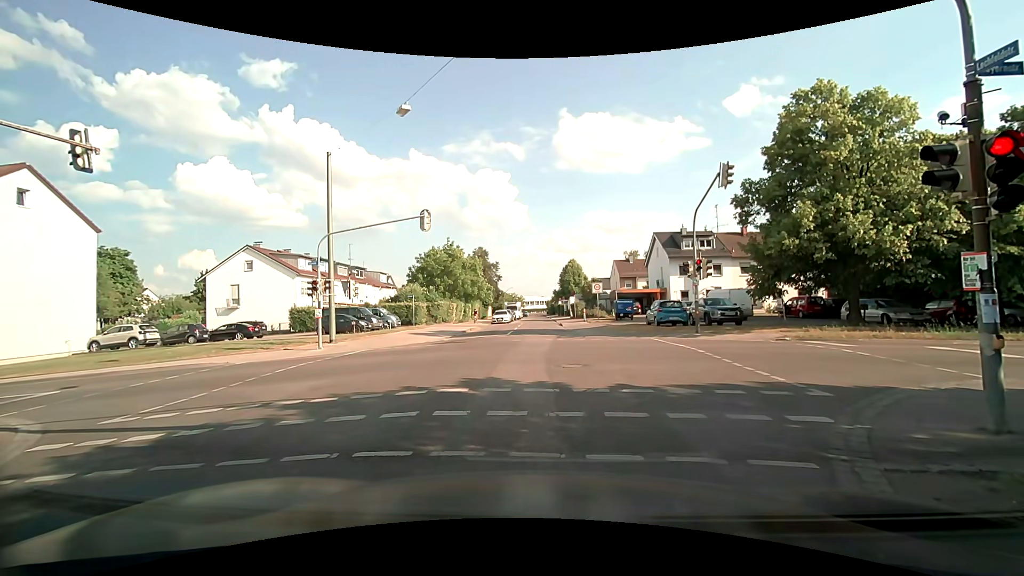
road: residential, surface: asphalt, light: Day
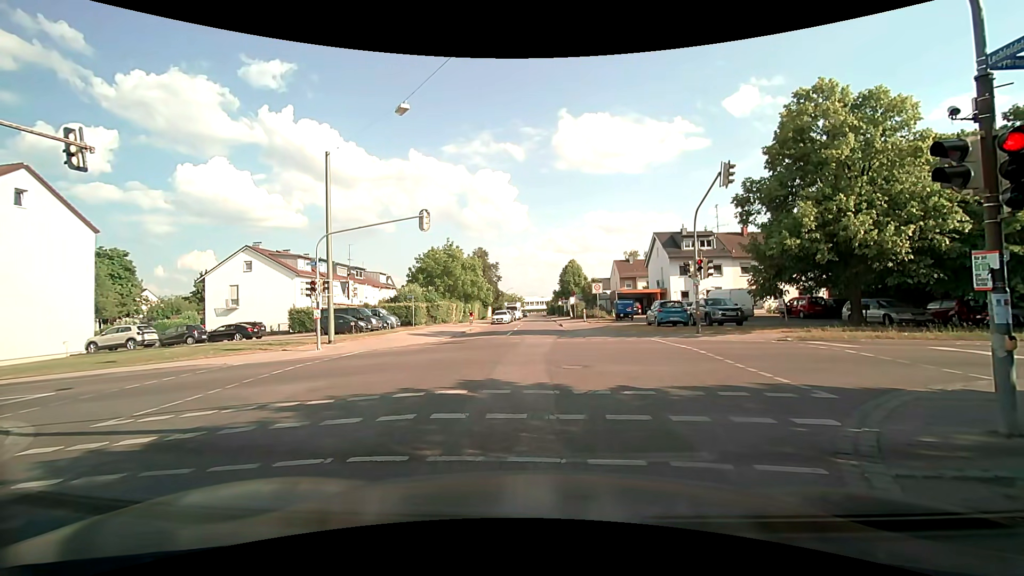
(0.0, +0.2) m; 0°
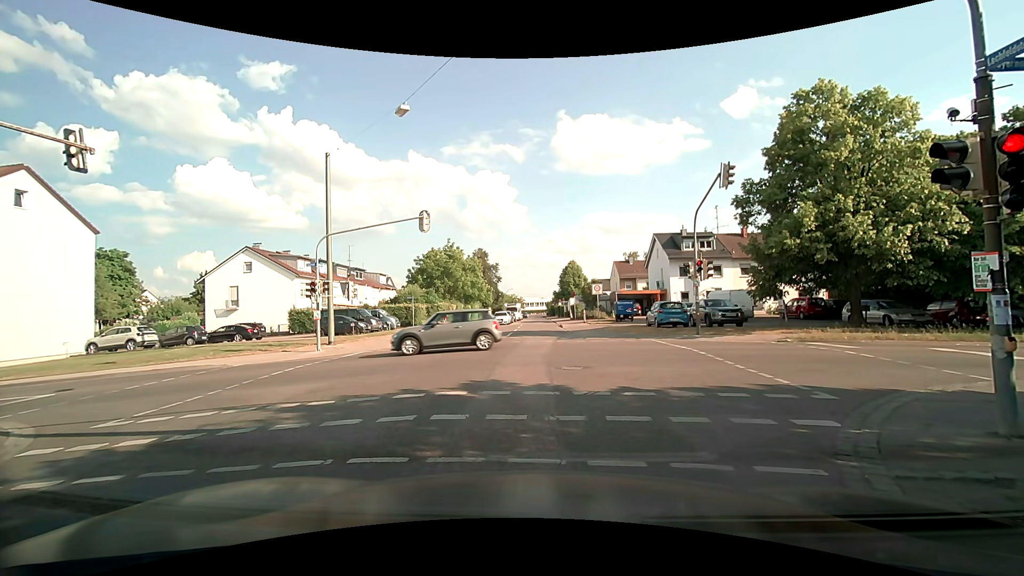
(0.0, +0.1) m; 0°
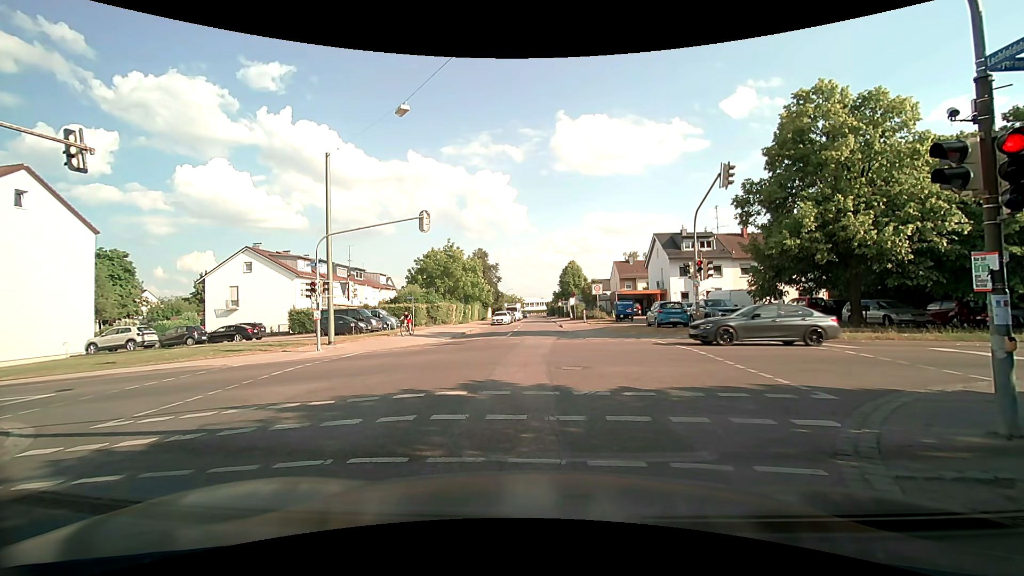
(0.0, 0.0) m; 0°
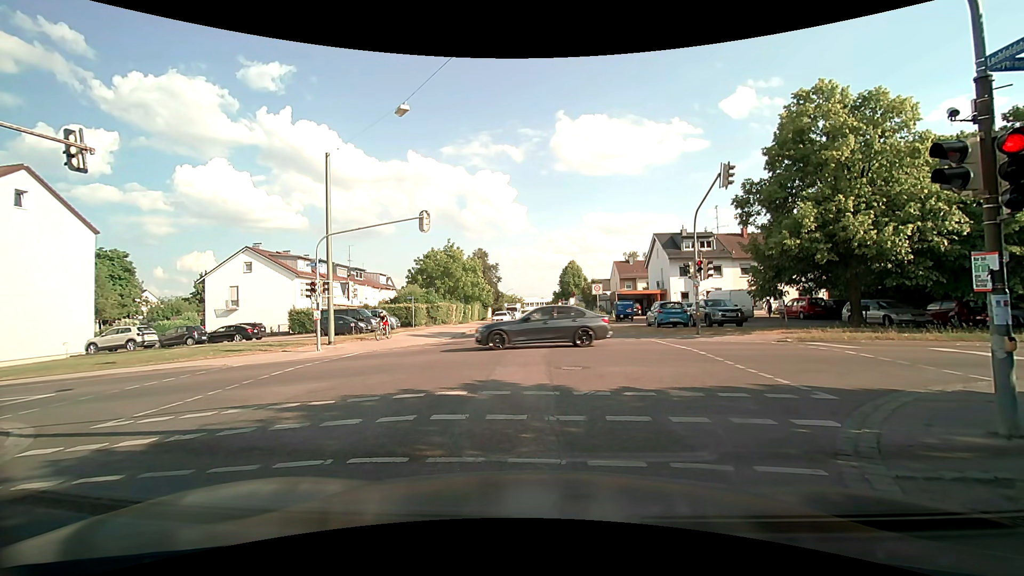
(0.0, 0.0) m; 0°
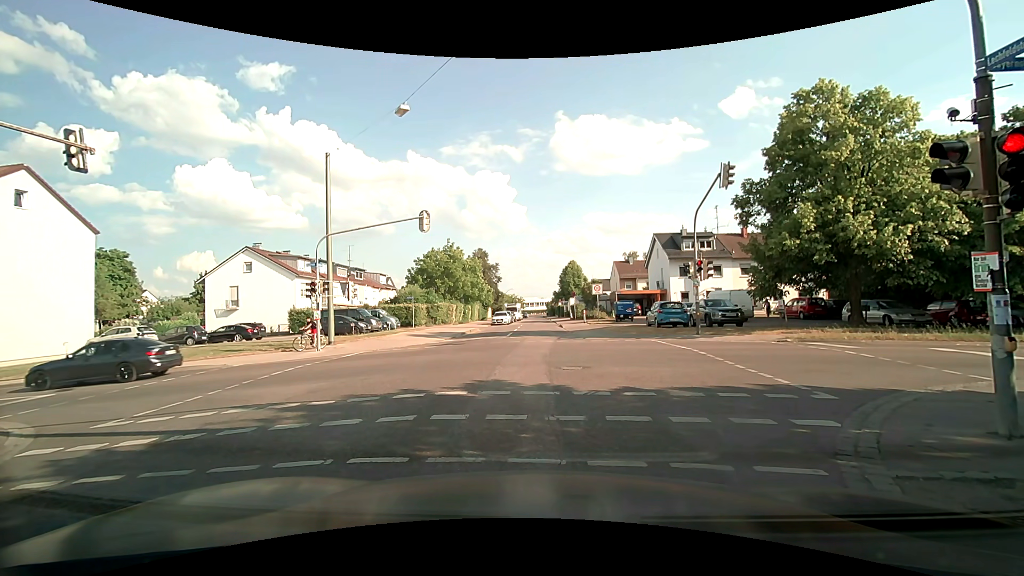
(0.0, 0.0) m; 0°
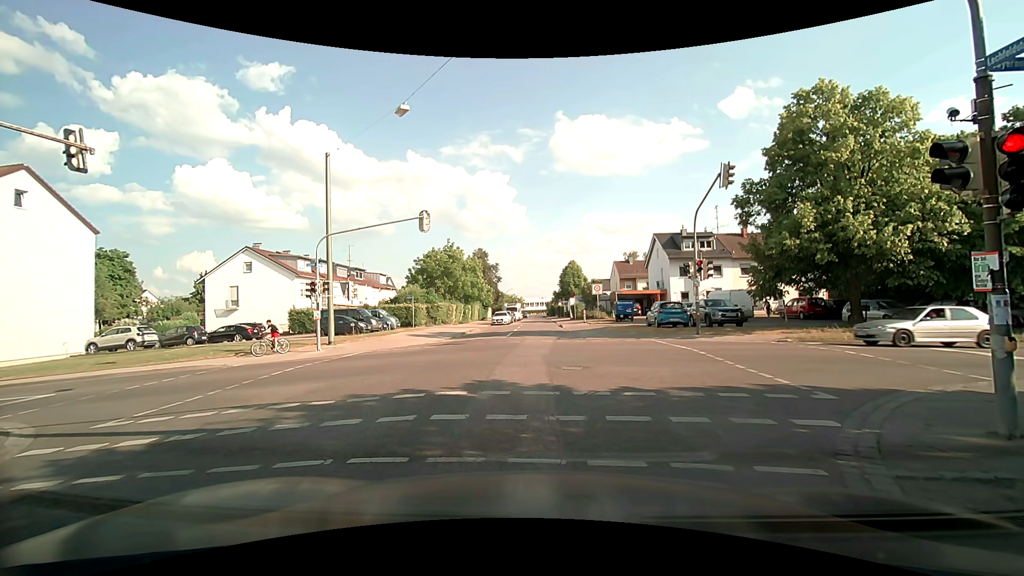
(0.0, 0.0) m; 0°
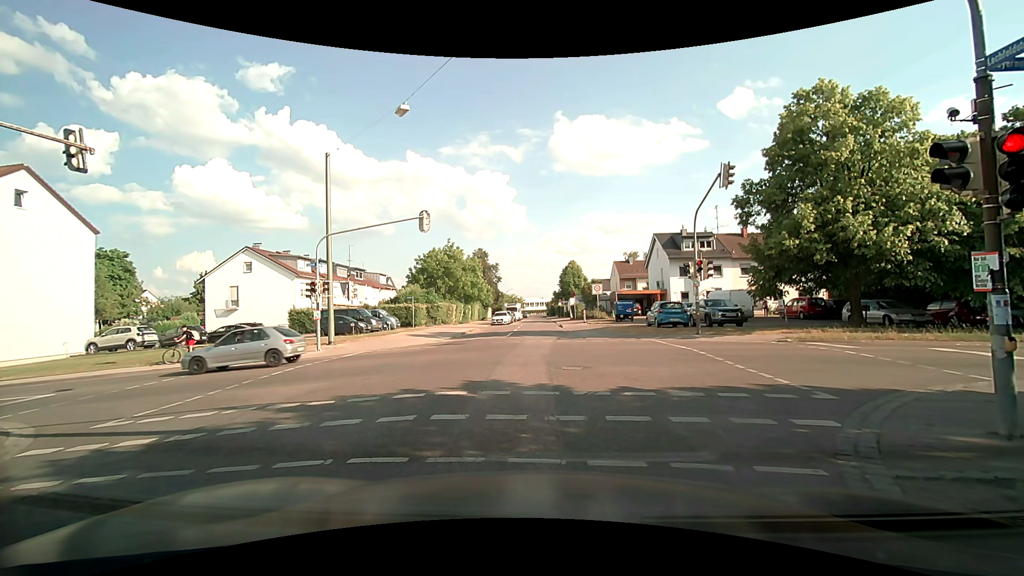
(0.0, 0.0) m; 0°
